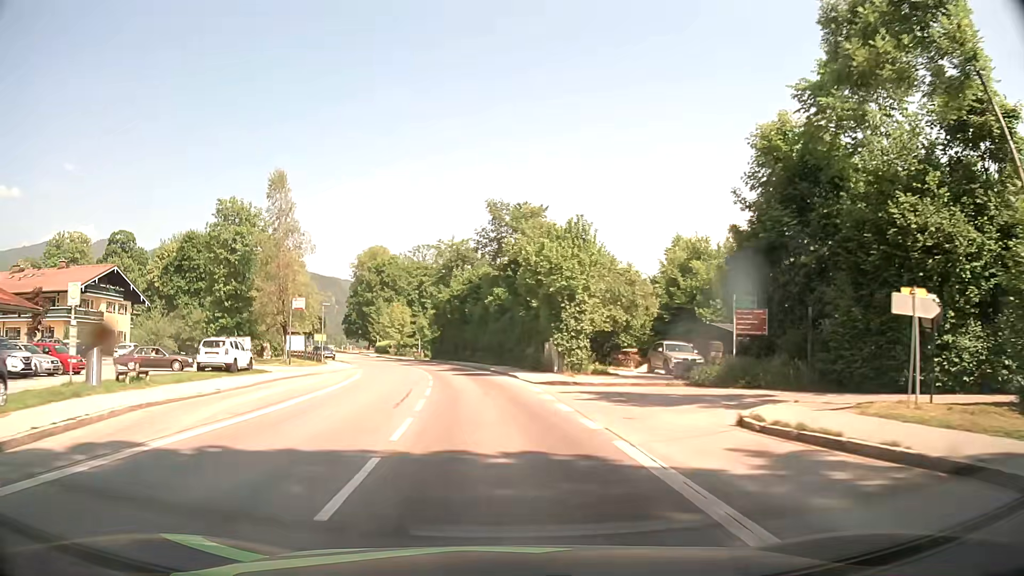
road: tertiary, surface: asphalt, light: Day
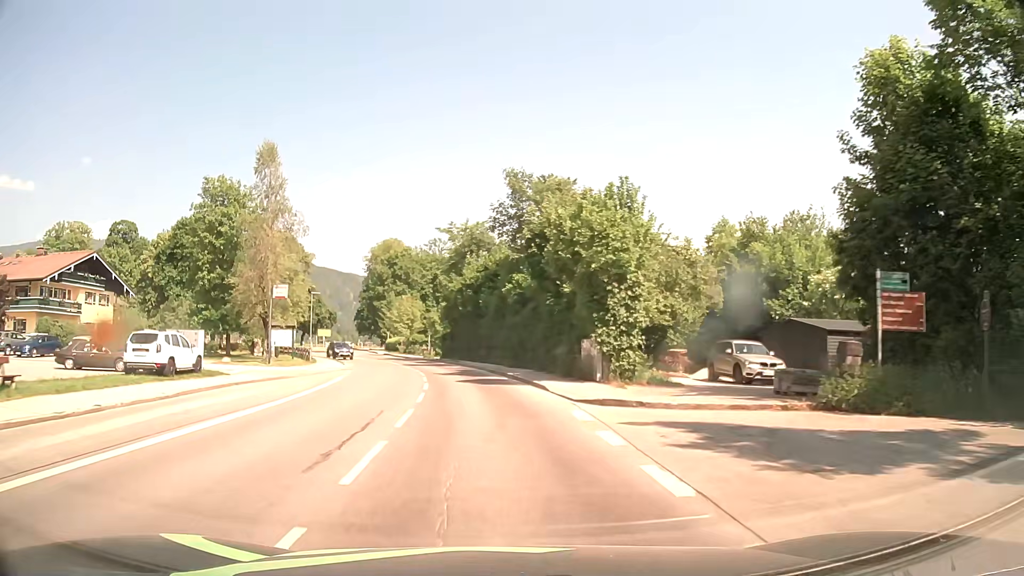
(-0.1, +7.8) m; -2°
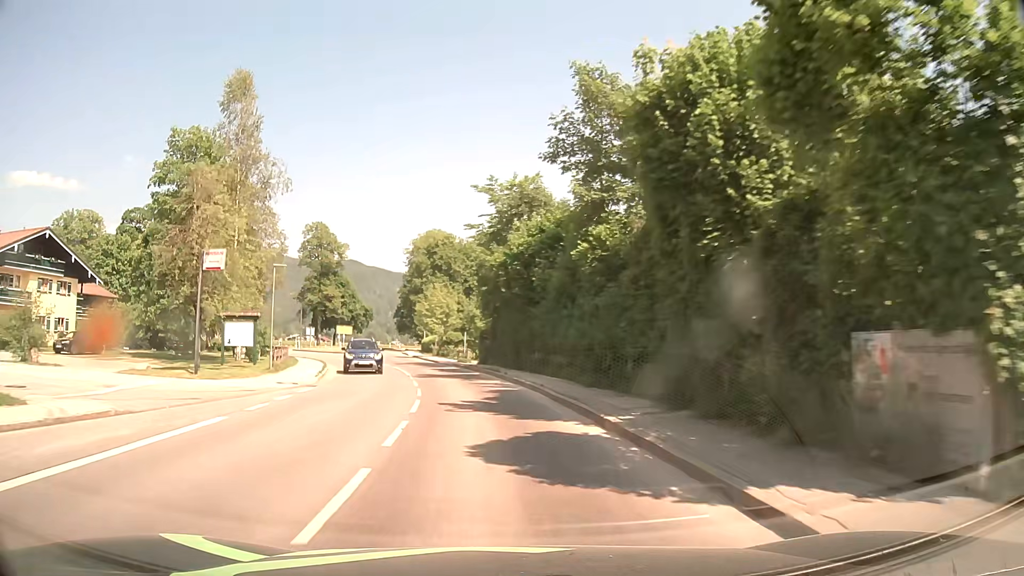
(-0.6, +15.6) m; -4°
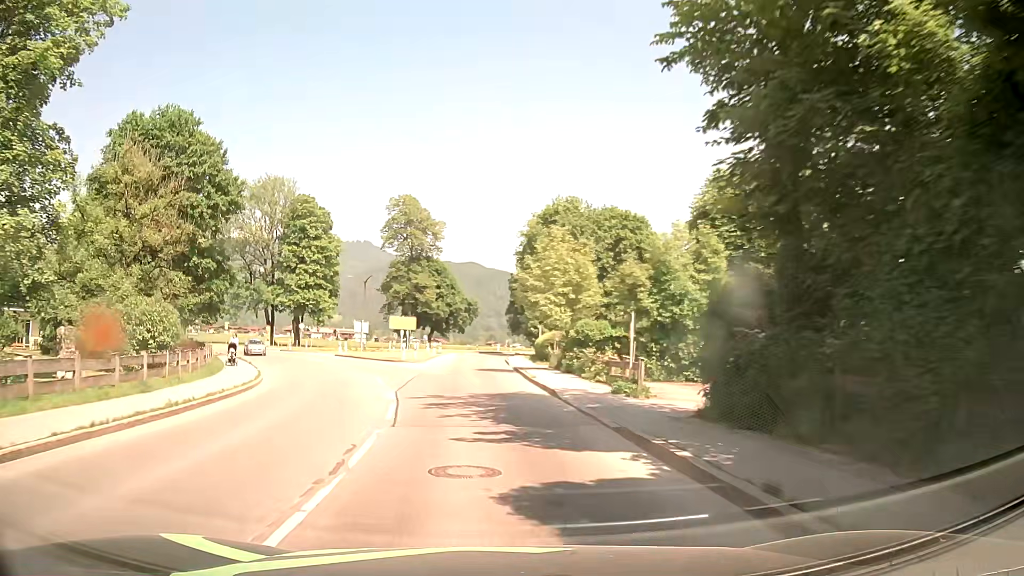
(-2.8, +31.2) m; -11°
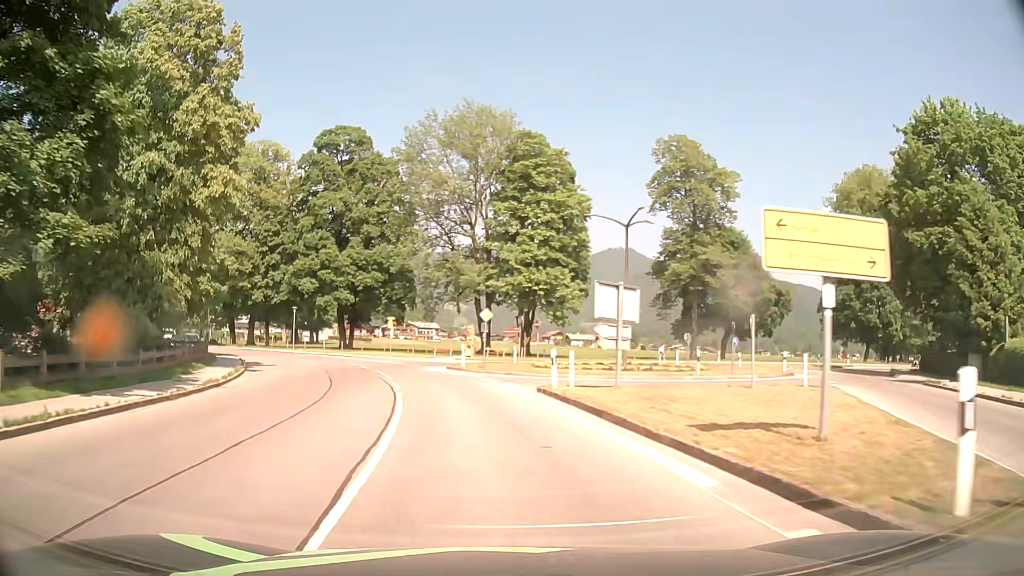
(-6.8, +38.1) m; -22°
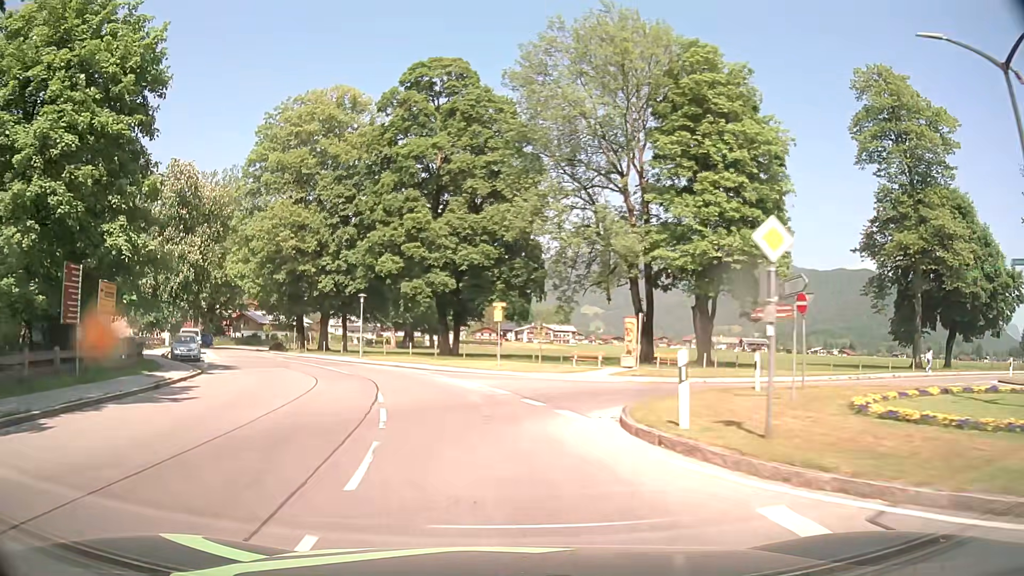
(-2.3, +23.2) m; -11°
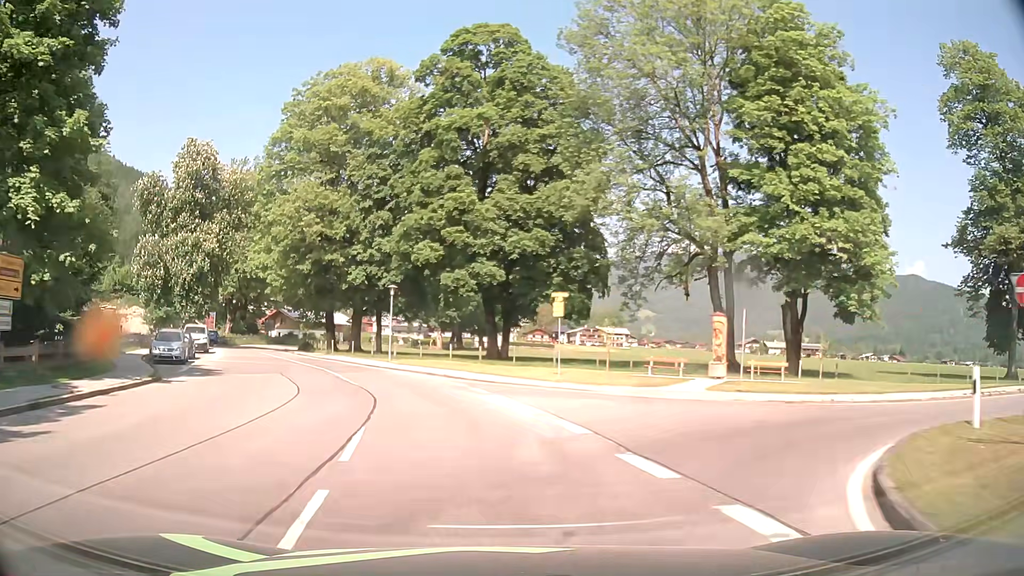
(-0.3, +7.8) m; -5°
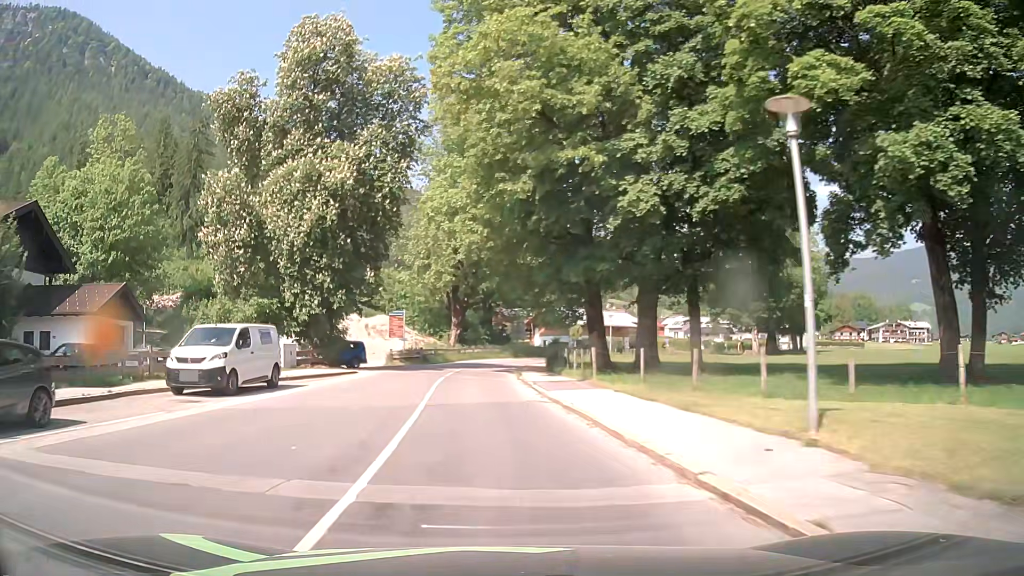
(-6.1, +30.3) m; -24°
(0, +10) (-1, +20) (-2, +30) (-2, +40) (-1, +50) (+2, +60) (+5, +69) (+9, +78) (+15, +87) (+20, +95) m
